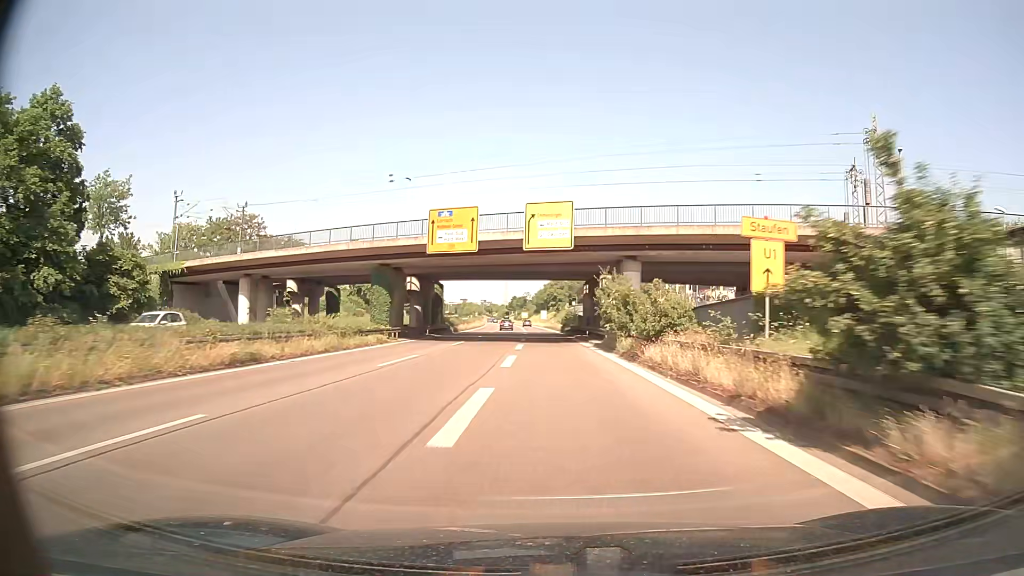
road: trunk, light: Day
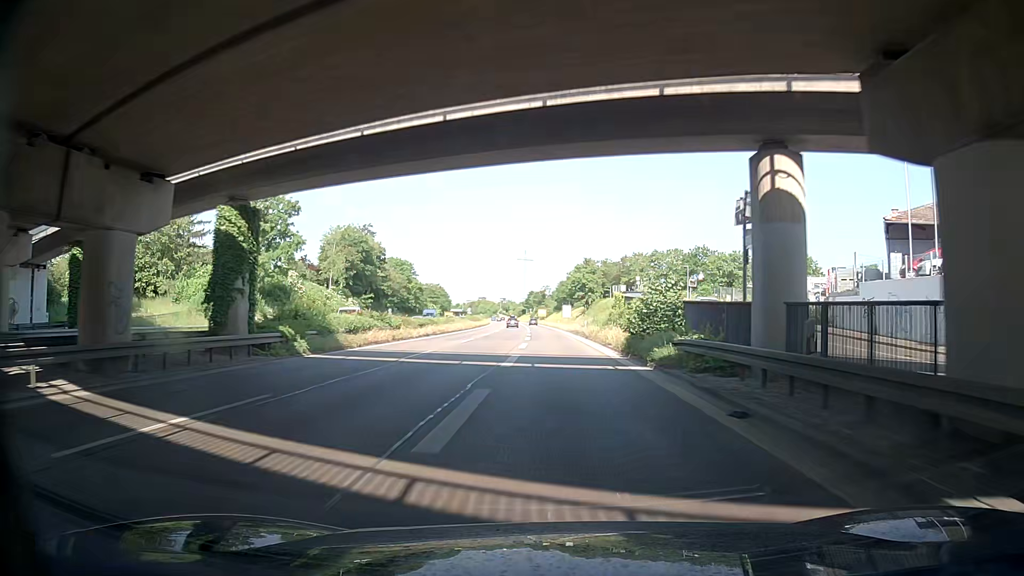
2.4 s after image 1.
(-0.8, +48.7) m; 0°
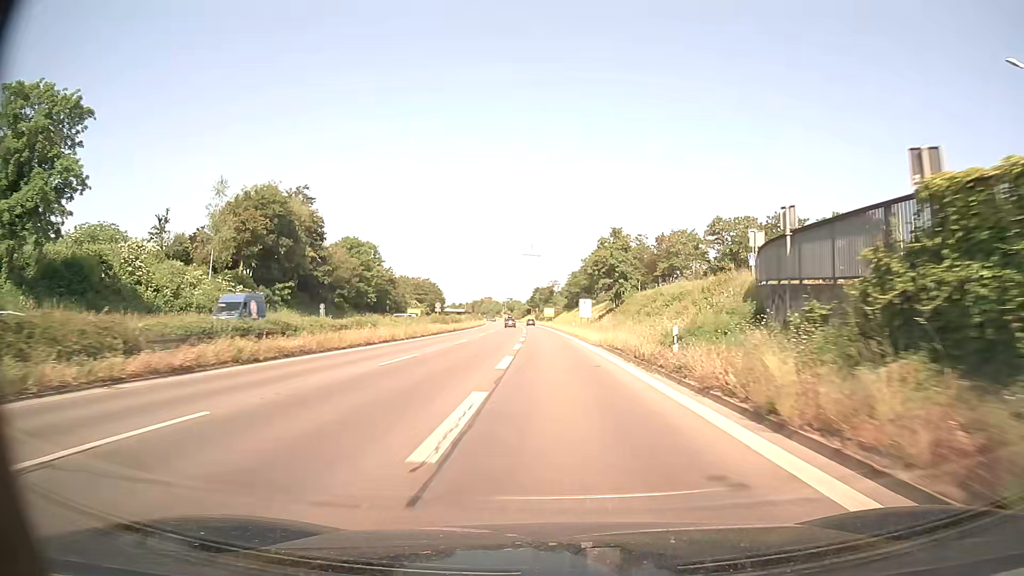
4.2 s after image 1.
(-1.2, +36.6) m; -2°
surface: asphalt
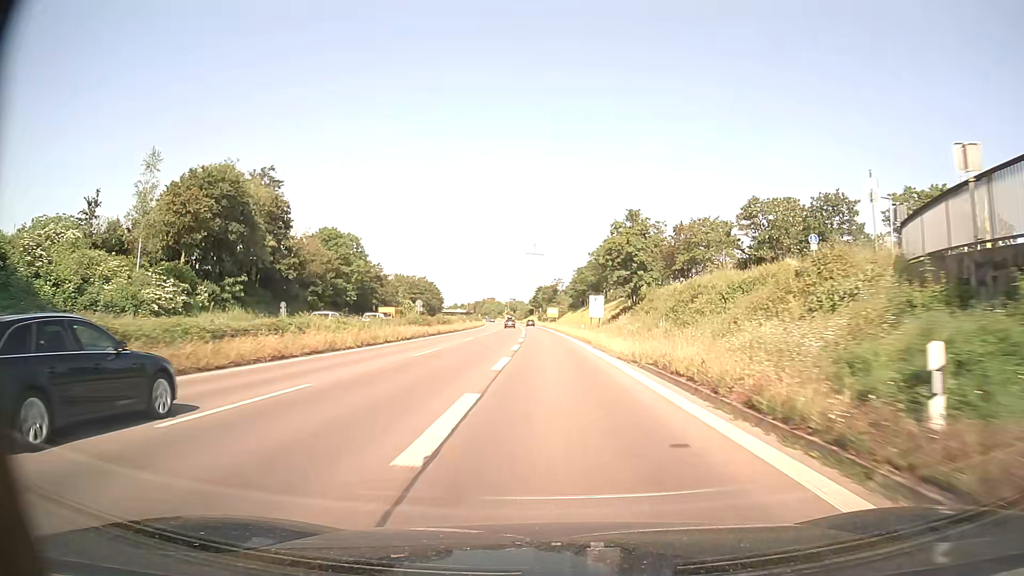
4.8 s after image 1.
(0.0, +12.2) m; 0°
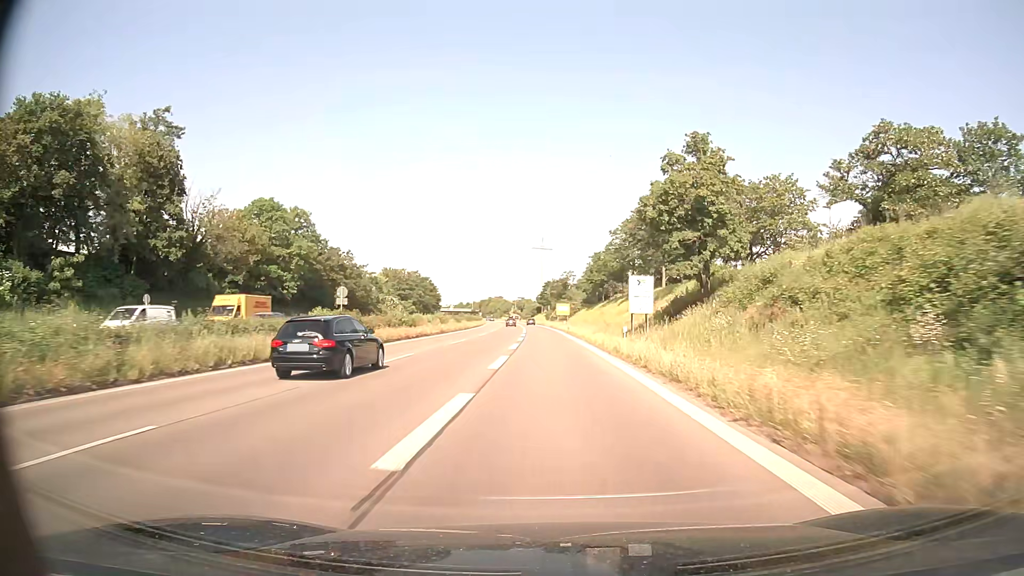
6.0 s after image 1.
(-0.1, +24.4) m; -1°
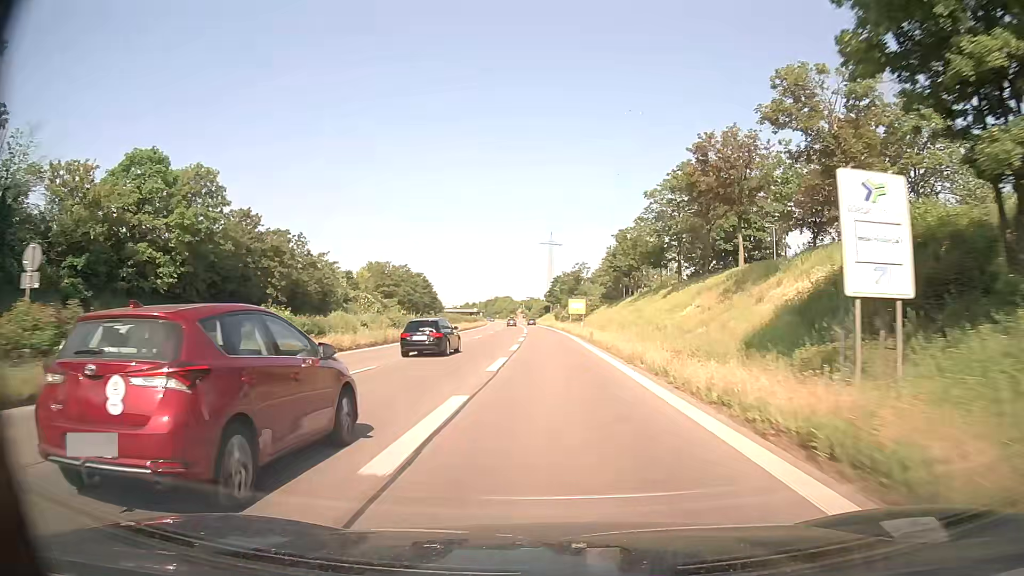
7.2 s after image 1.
(-0.2, +24.4) m; -1°
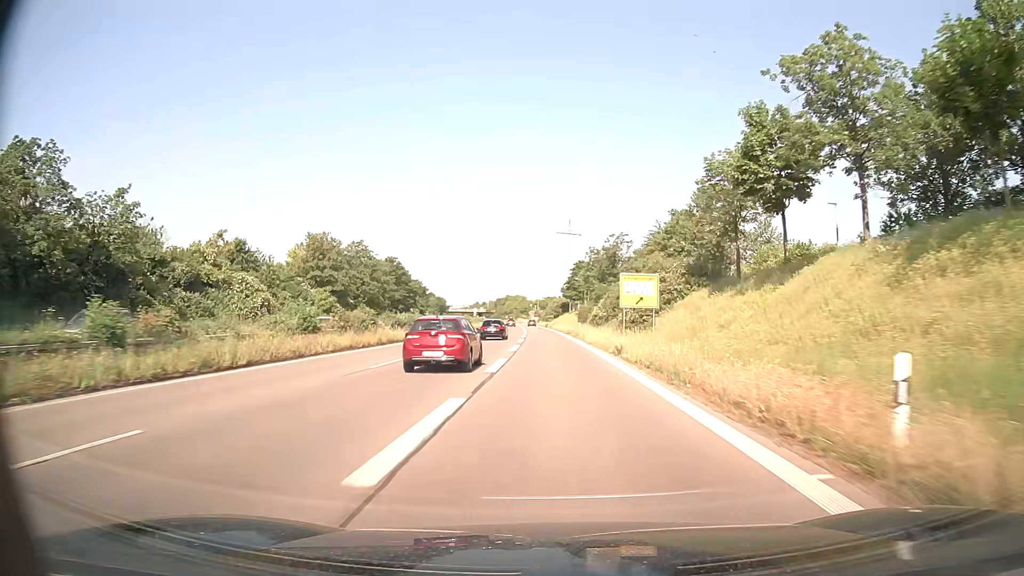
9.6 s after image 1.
(-0.8, +48.7) m; -2°
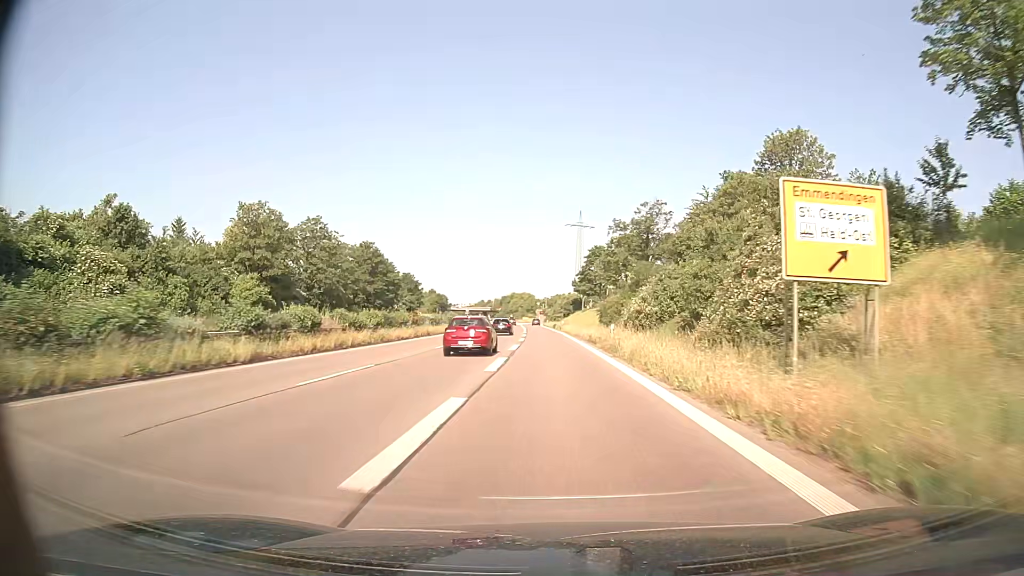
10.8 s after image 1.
(-0.1, +24.2) m; -1°
(0, +10) (0, +20) (0, +30) (0, +40) (-1, +50) (-1, +60) (-1, +70) (-2, +80) (-2, +90) (-3, +100) m
